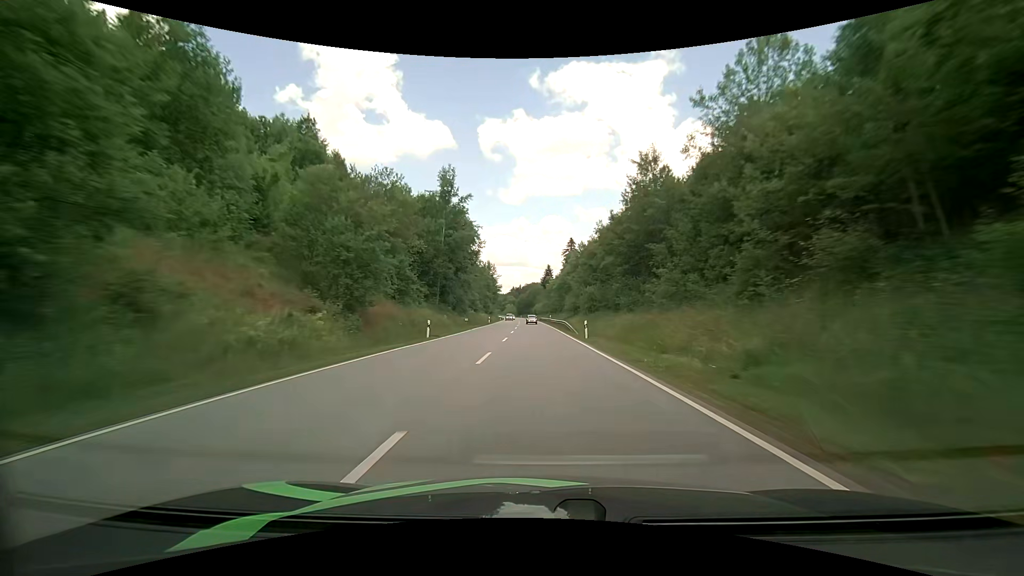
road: primary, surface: asphalt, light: Day
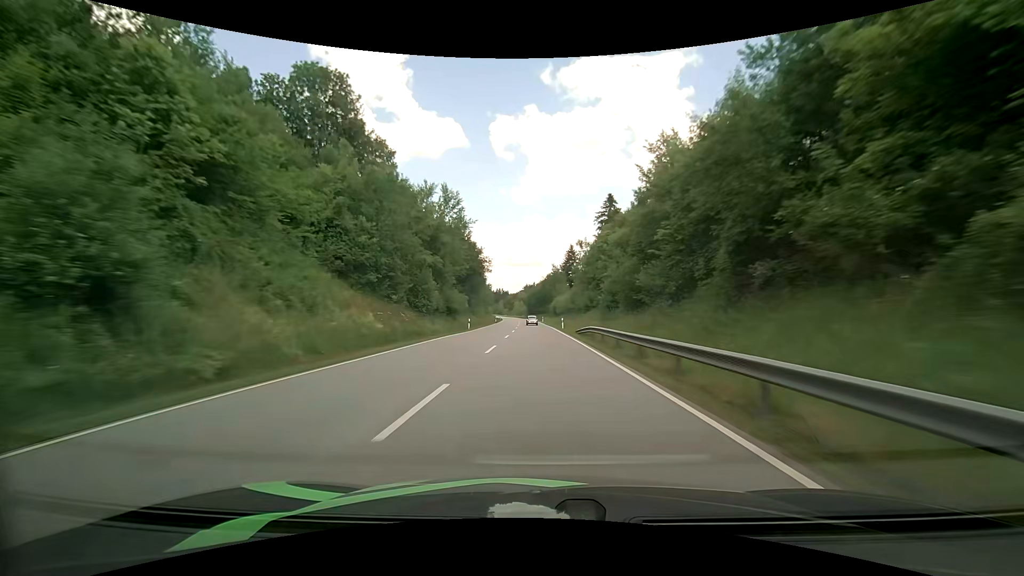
(-1.2, +79.4) m; -2°
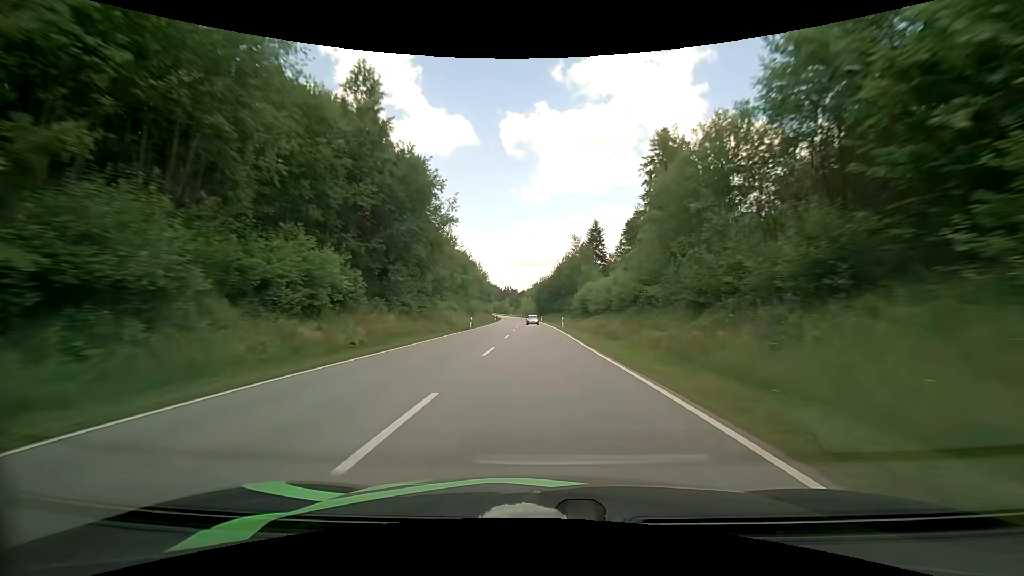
(-0.5, +48.7) m; -1°
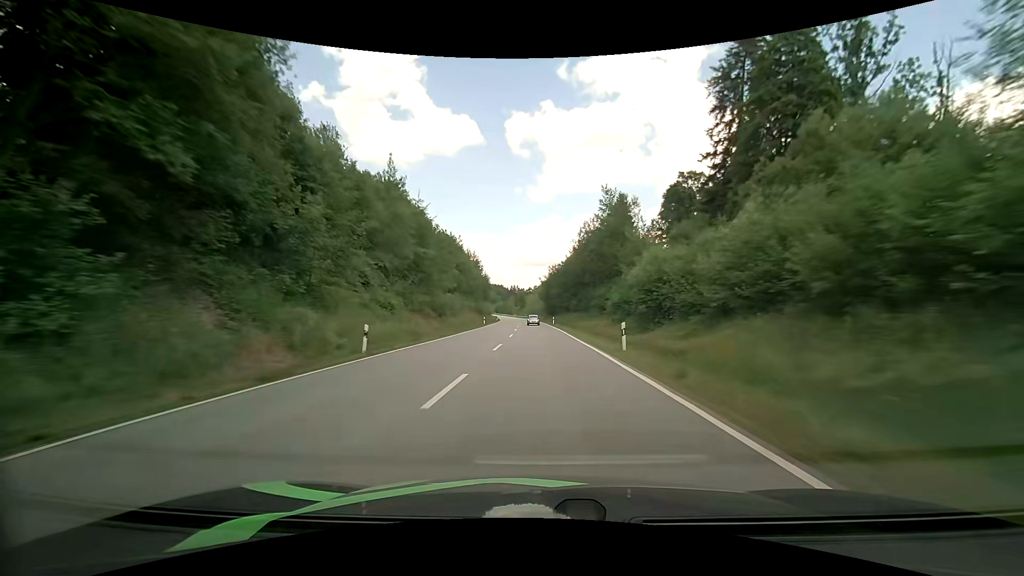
(-0.1, +32.9) m; -1°
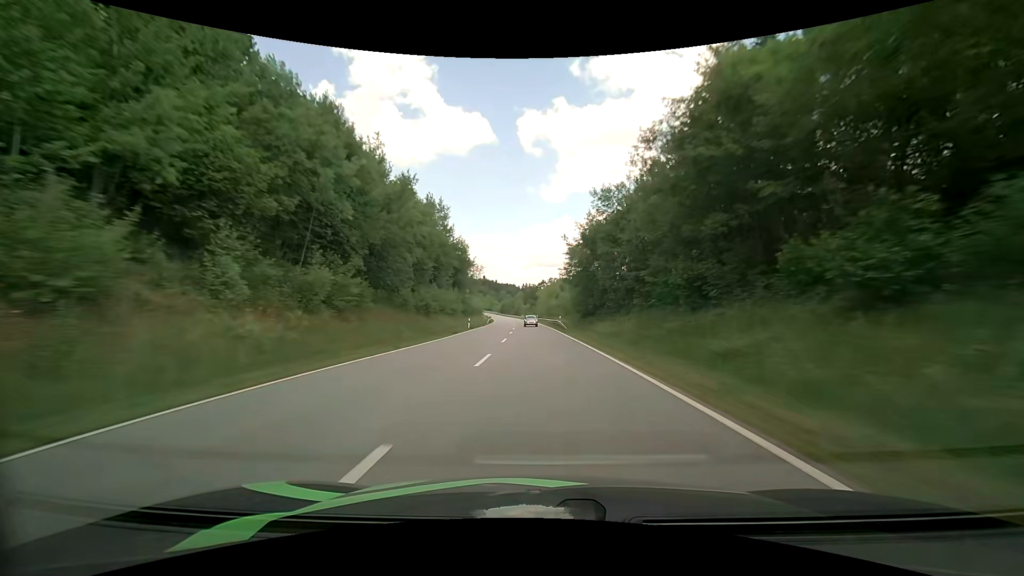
(-1.0, +65.5) m; -1°
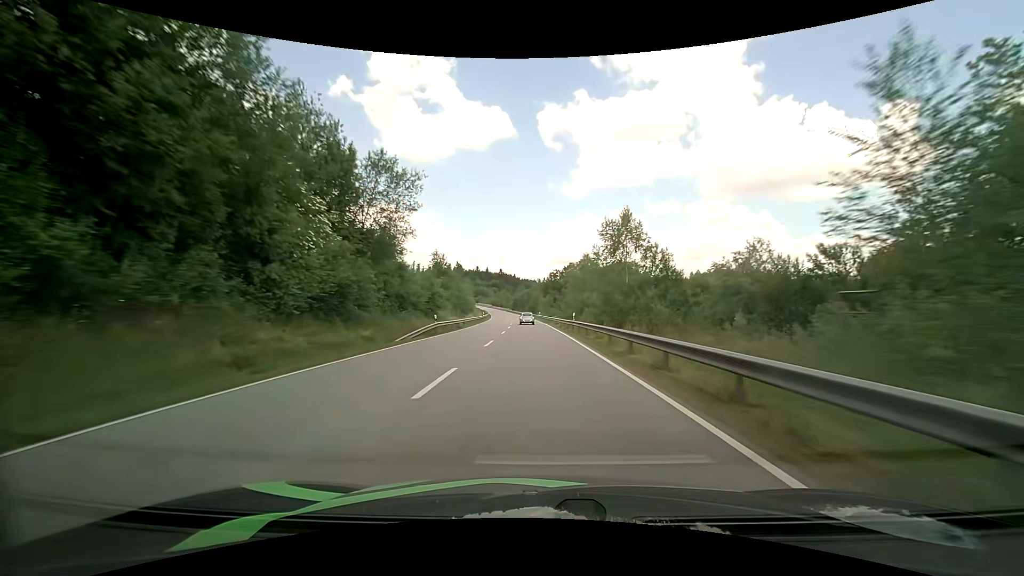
(-1.2, +64.5) m; -2°
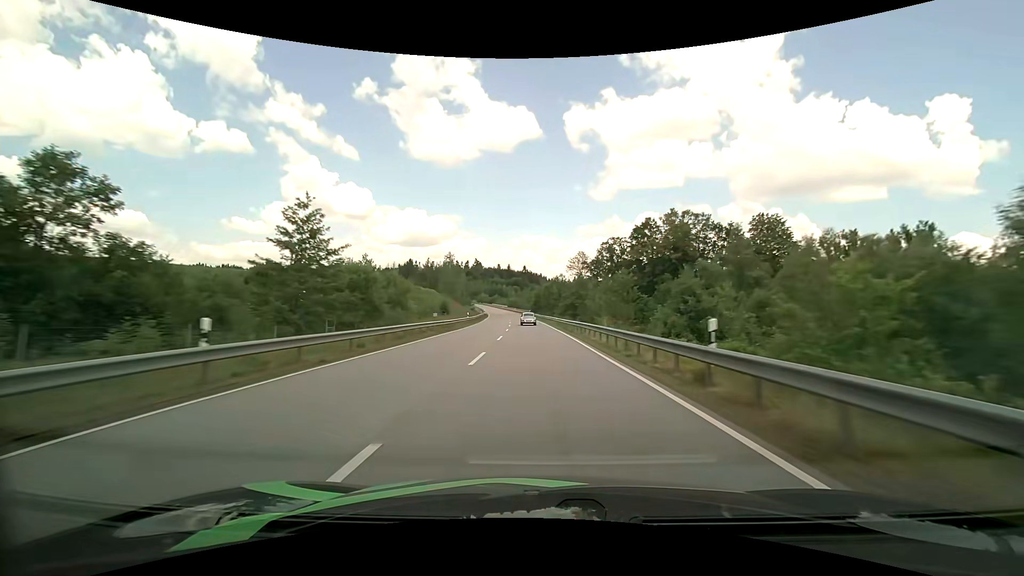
(-2.6, +78.0) m; -3°
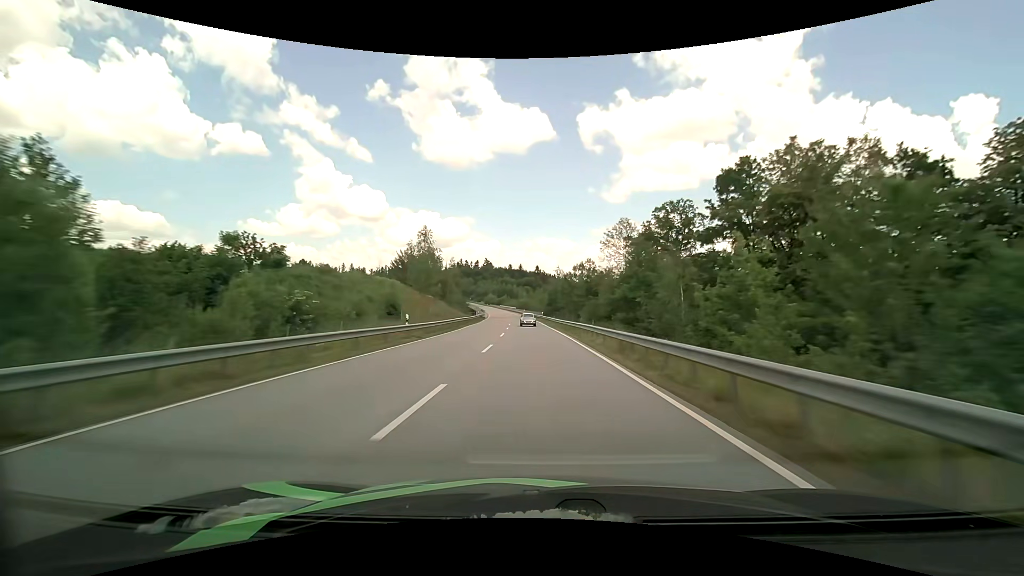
(-0.4, +31.5) m; -1°
(0, +10) (0, +20) (0, +30) (-1, +40) (-1, +50) (-2, +60) (-2, +70) (-3, +80) (-3, +90) (-4, +100) m
